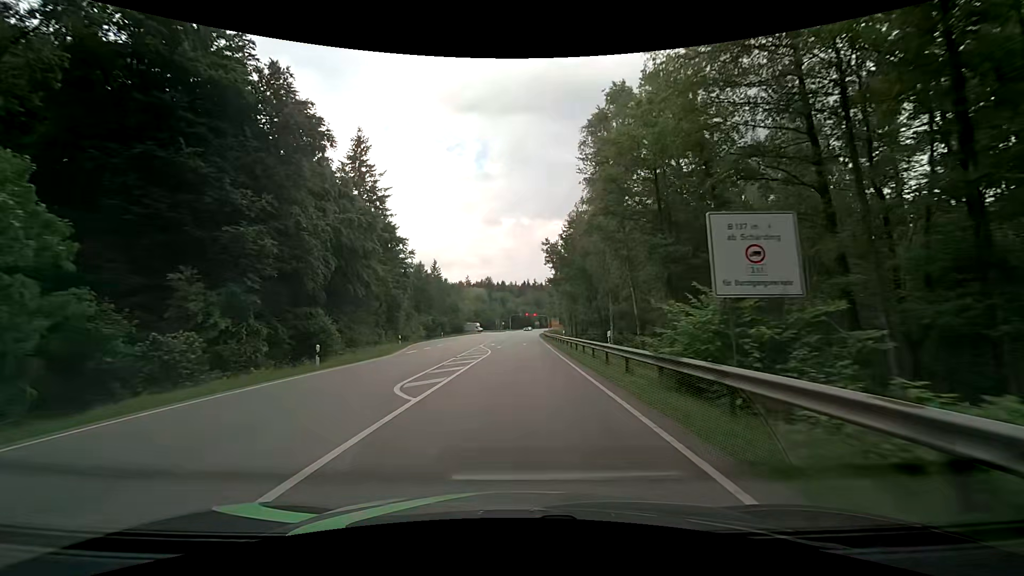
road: secondary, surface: asphalt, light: Day
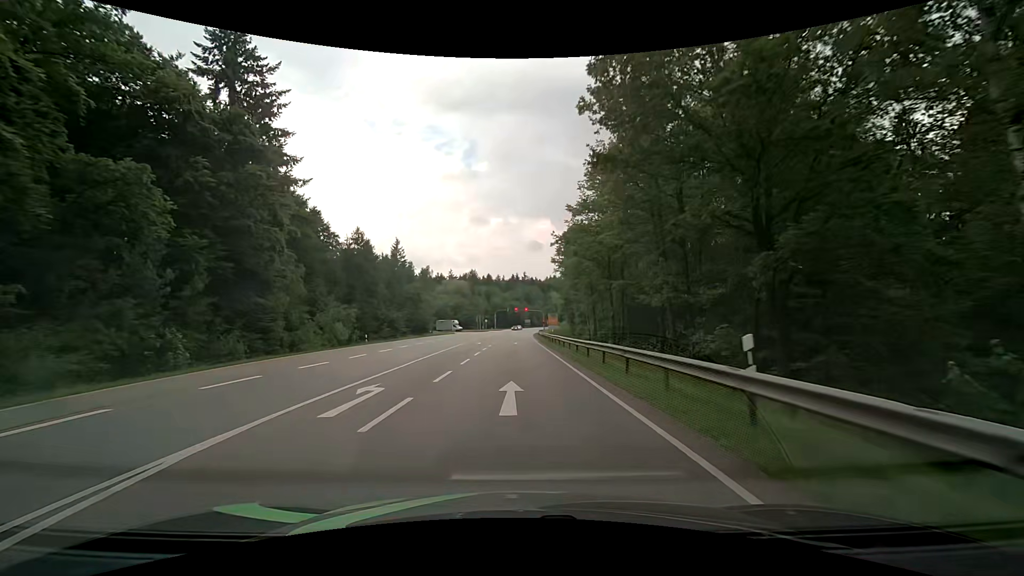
(+0.6, +36.8) m; +1°
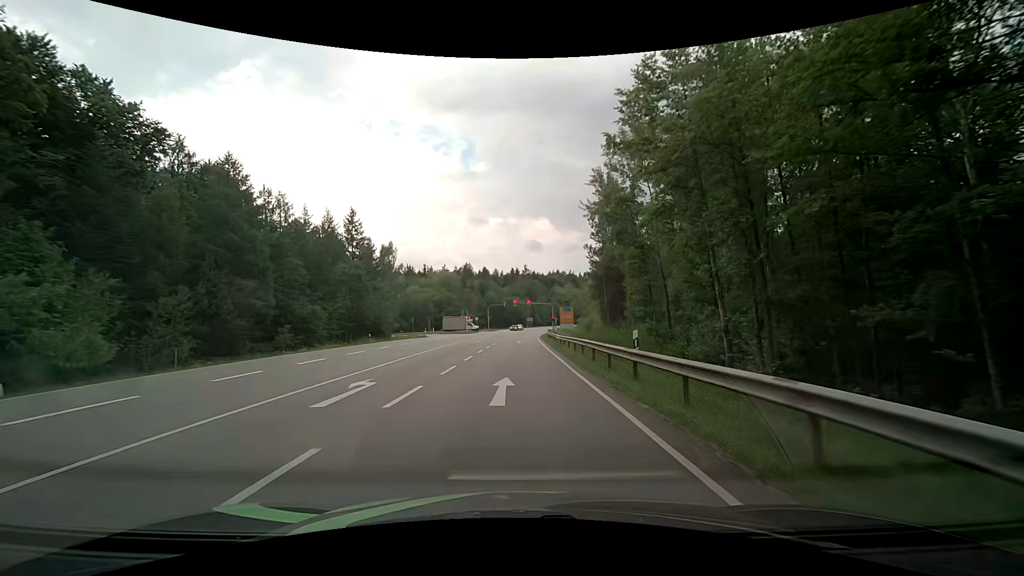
(+0.3, +33.9) m; 0°
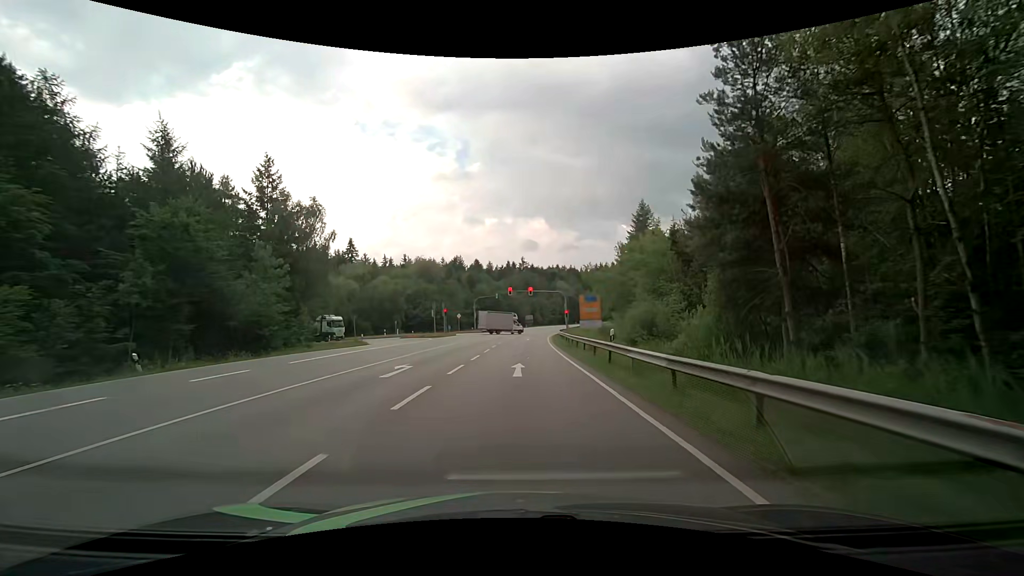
(0.0, +30.0) m; 0°
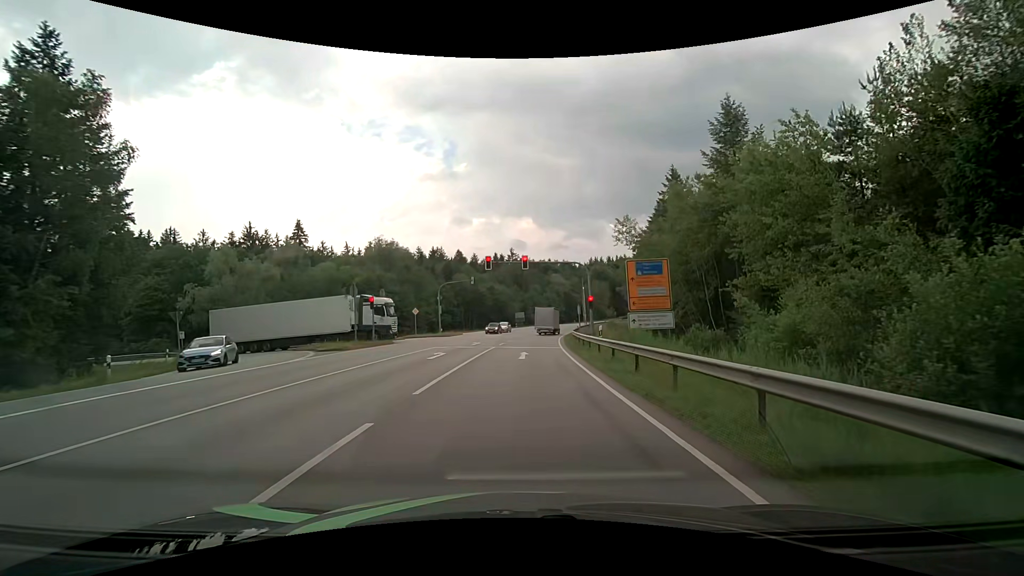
(+0.2, +27.8) m; +1°
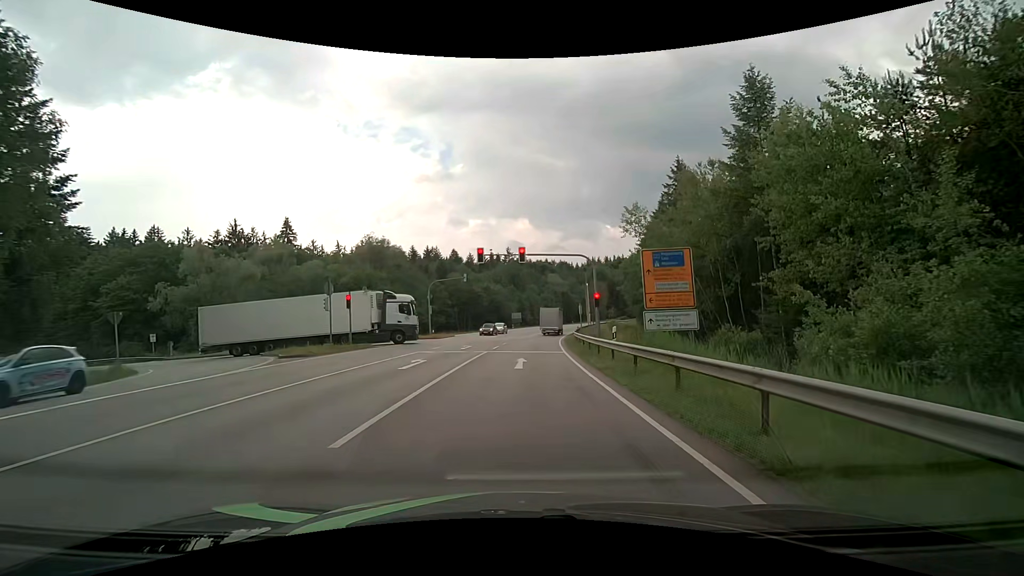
(0.0, +4.0) m; 0°
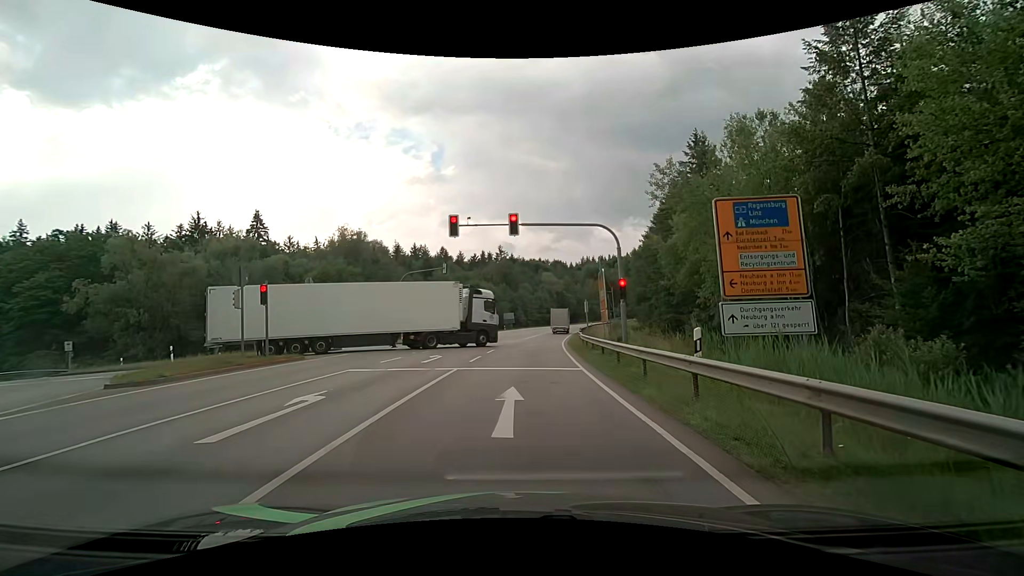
(+0.1, +9.2) m; +1°
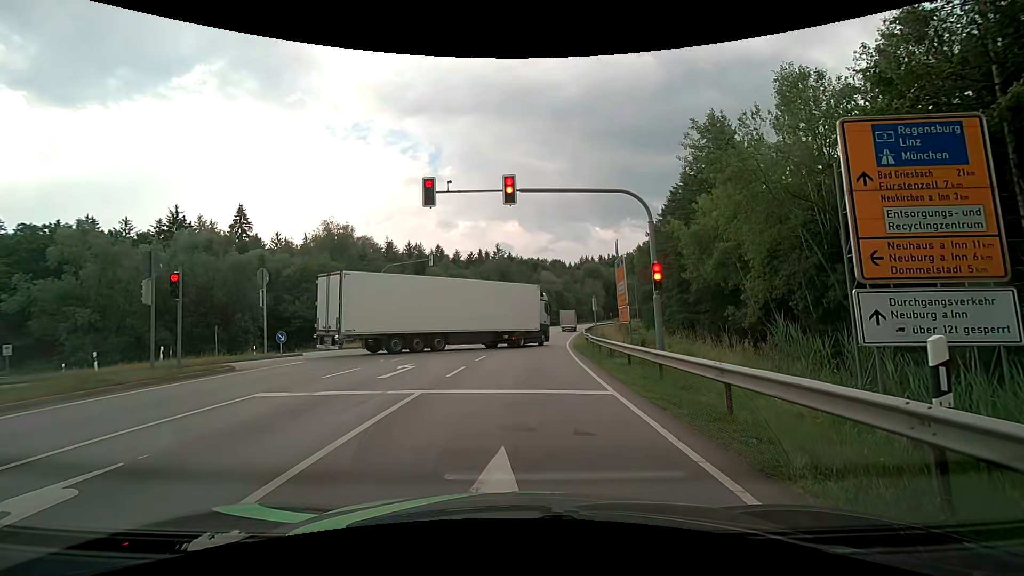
(0.0, +5.2) m; +1°
